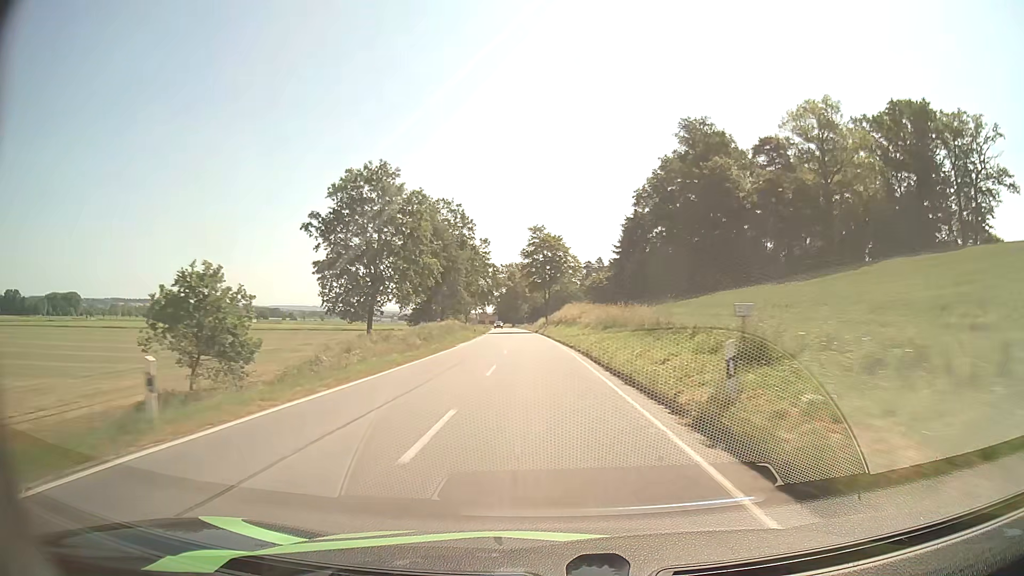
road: secondary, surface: asphalt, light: Day
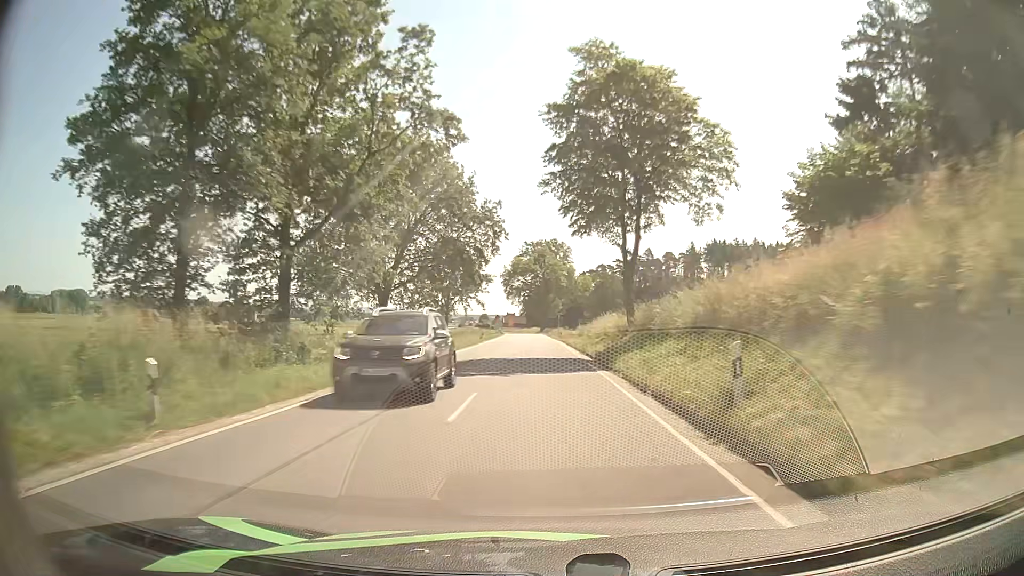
(-2.3, +64.8) m; -3°
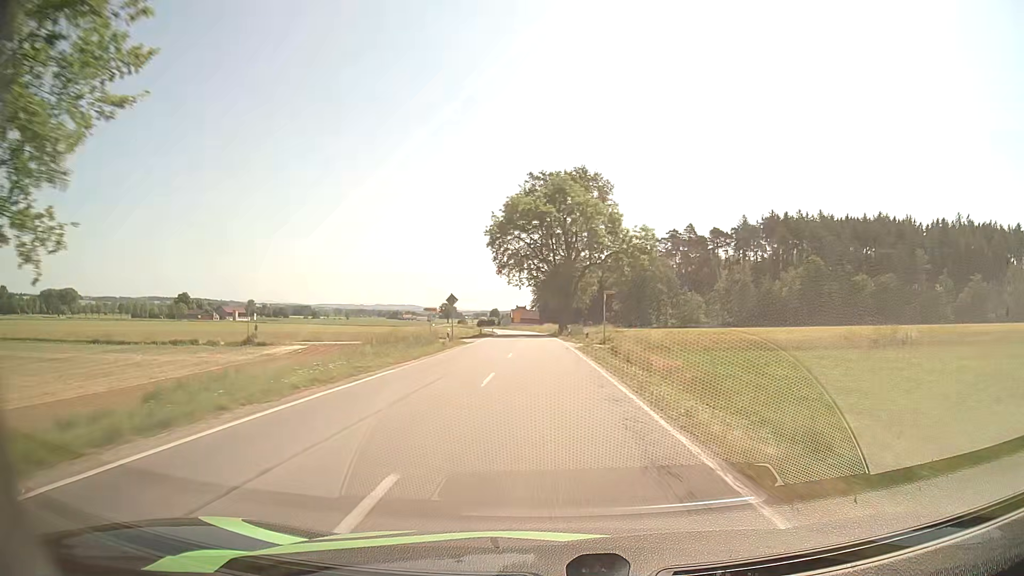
(-1.2, +65.0) m; -2°
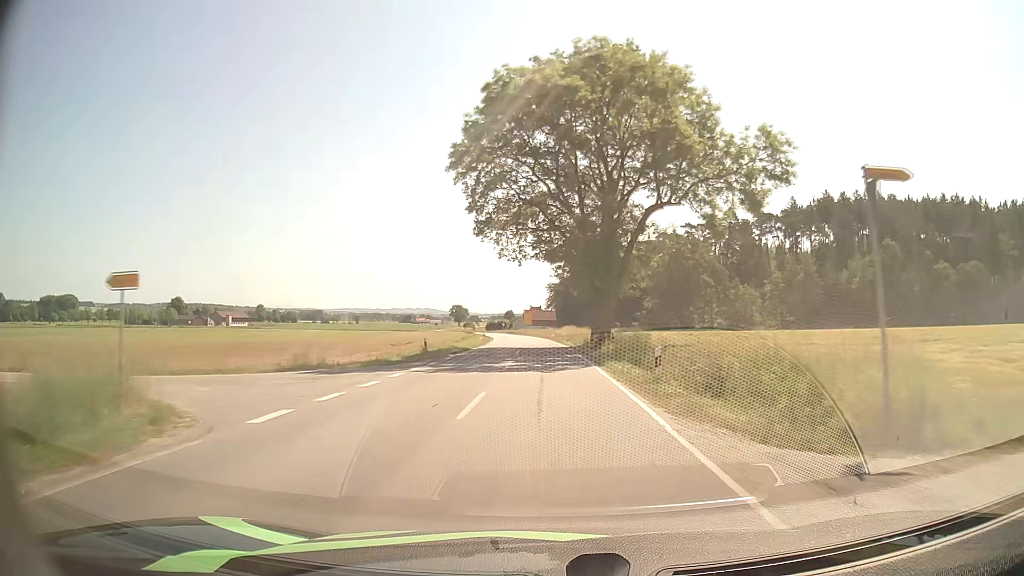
(-0.3, +38.3) m; -1°
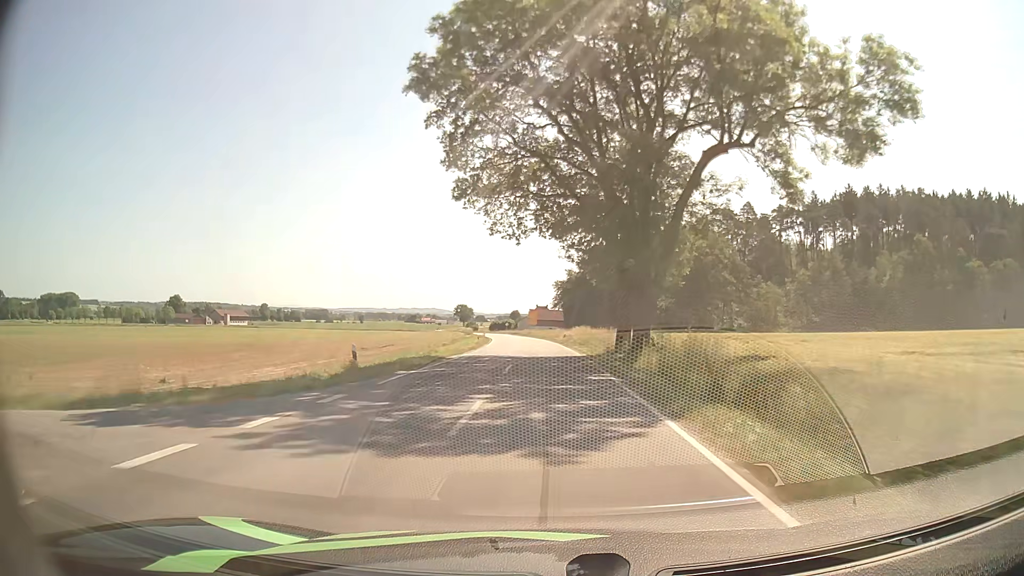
(-0.1, +12.7) m; -1°
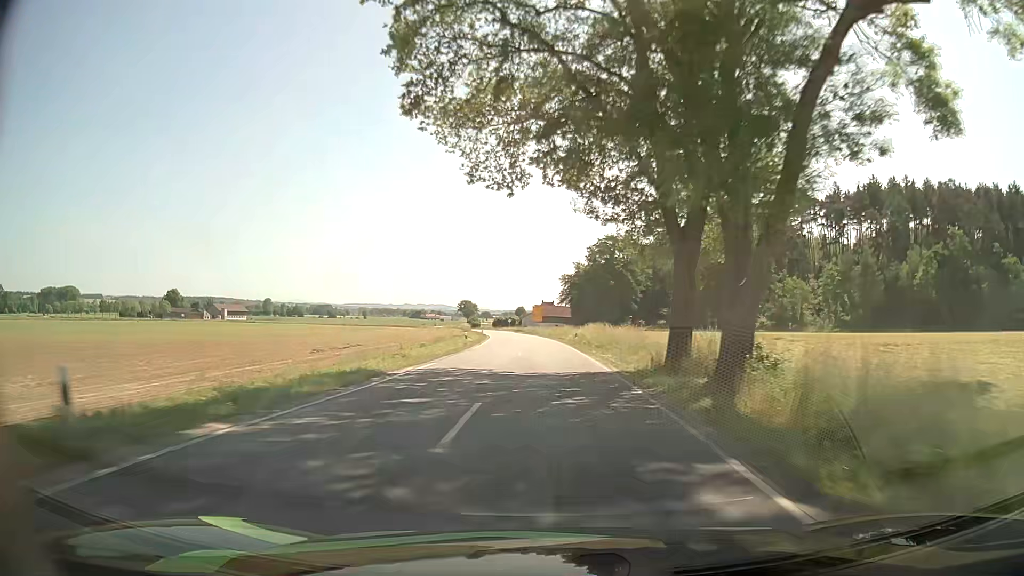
(0.0, +12.7) m; -1°
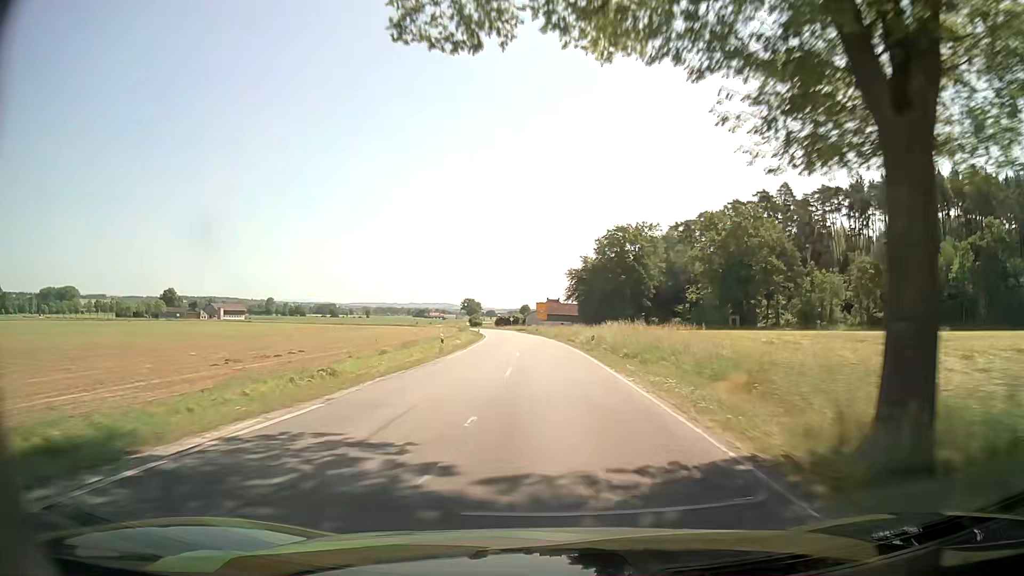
(0.0, +12.8) m; 0°
